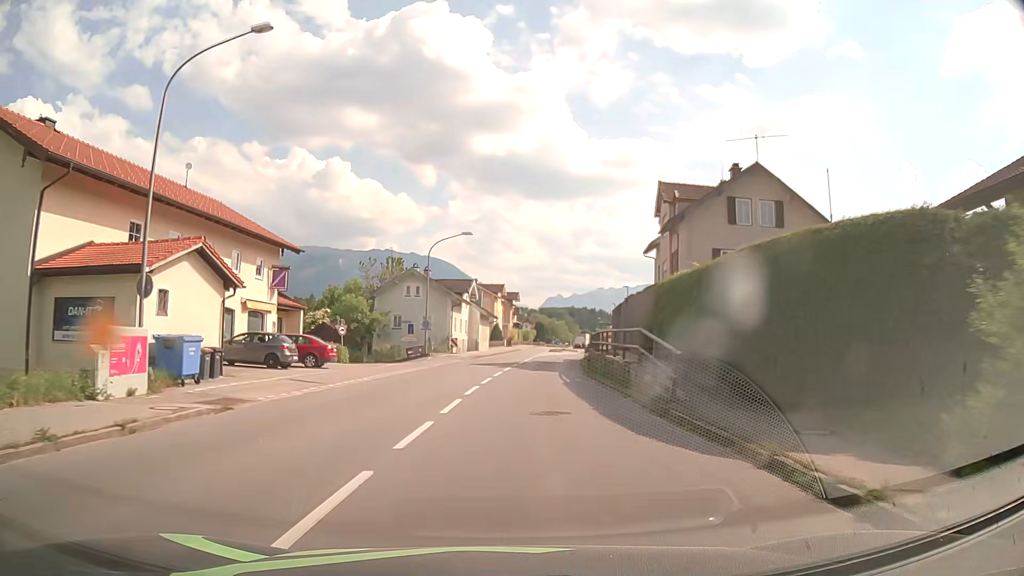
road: primary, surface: asphalt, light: Day
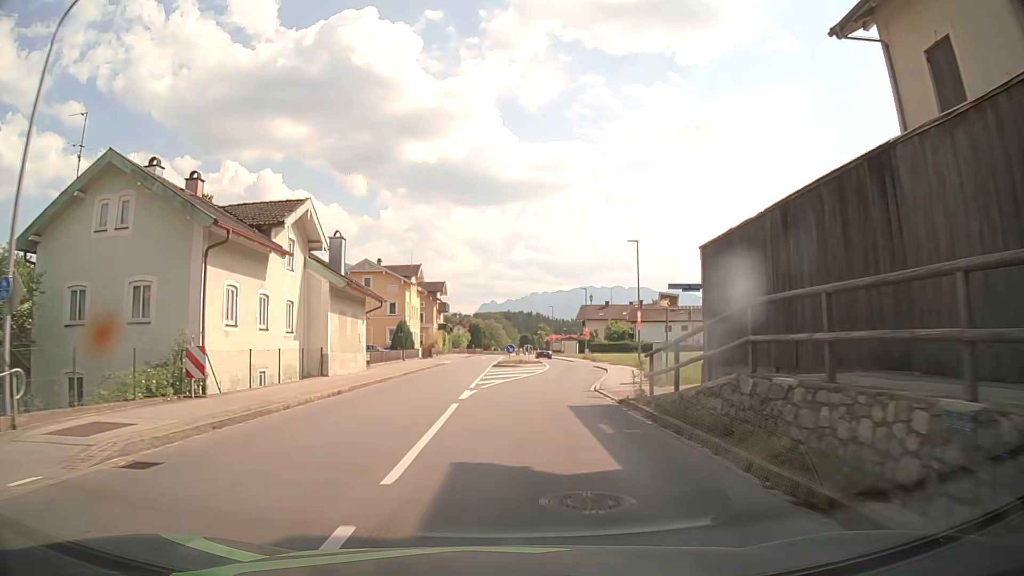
(+1.8, +37.8) m; +5°
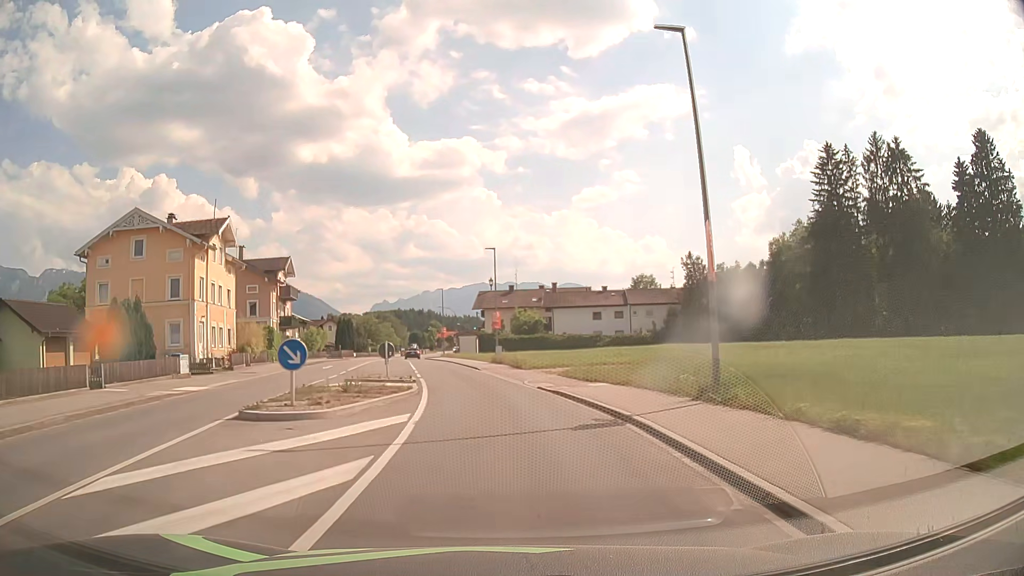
(+2.0, +30.3) m; +9°
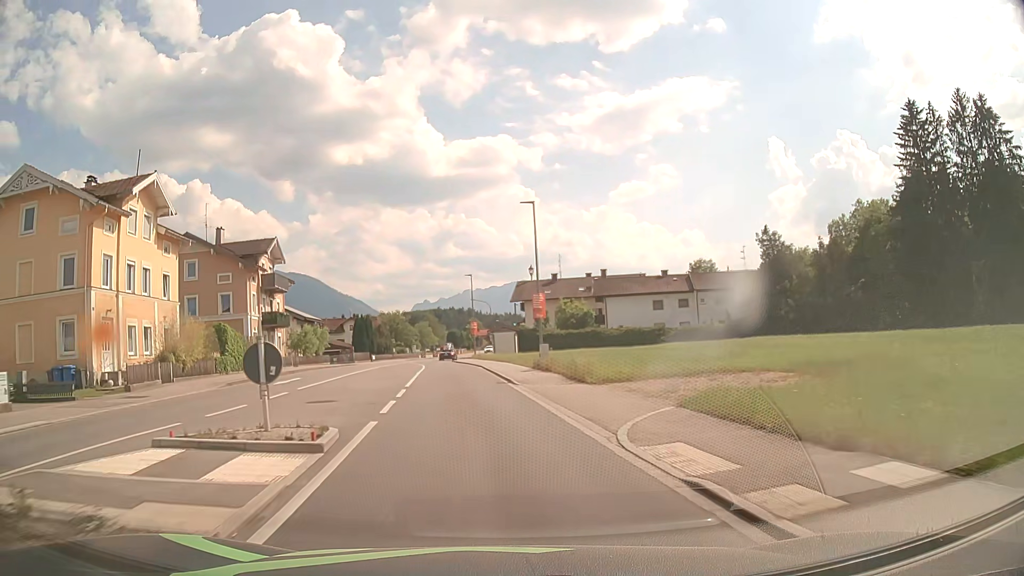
(-0.2, +15.2) m; -3°
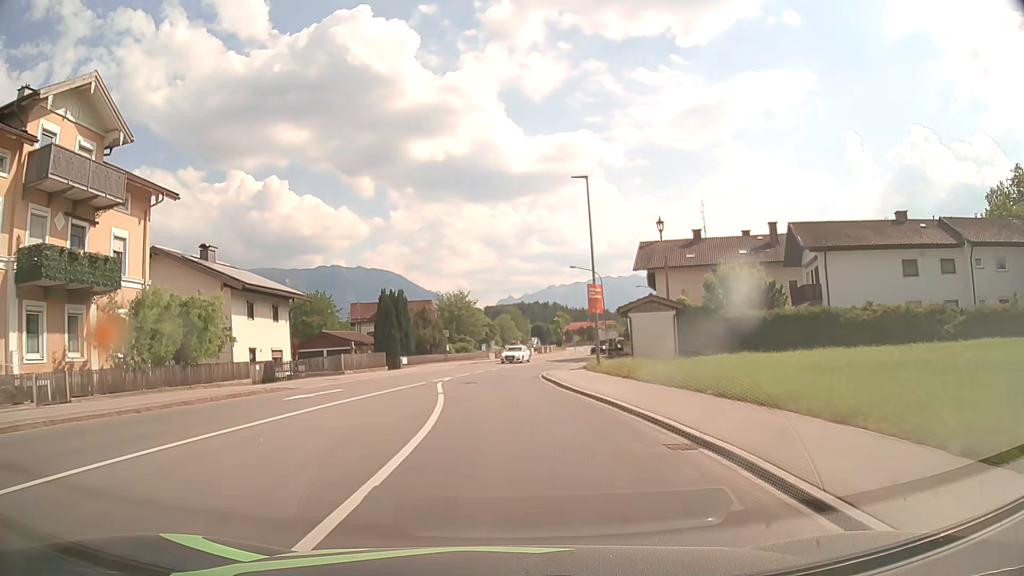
(-3.5, +37.8) m; -8°
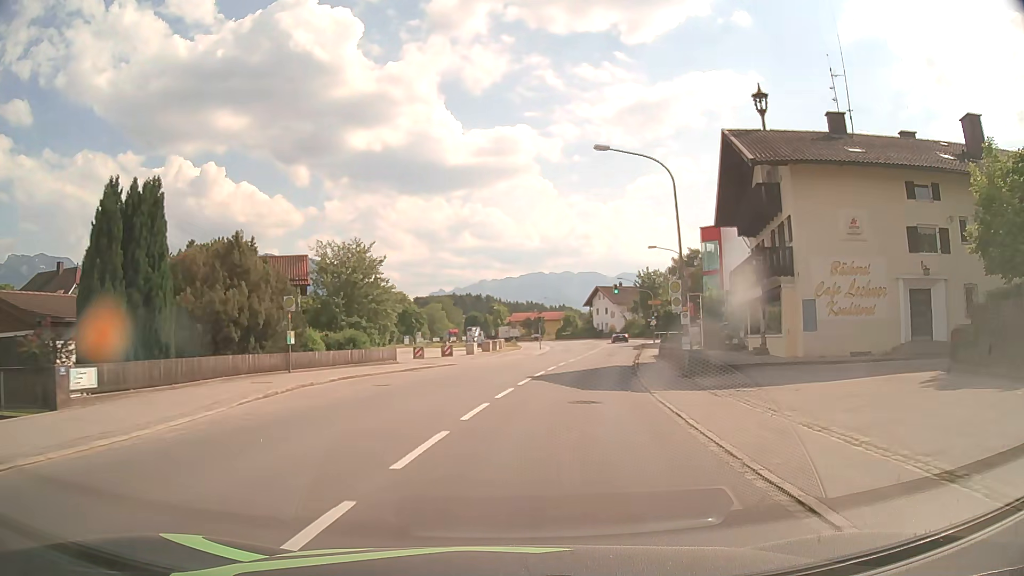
(-0.1, +38.1) m; +6°
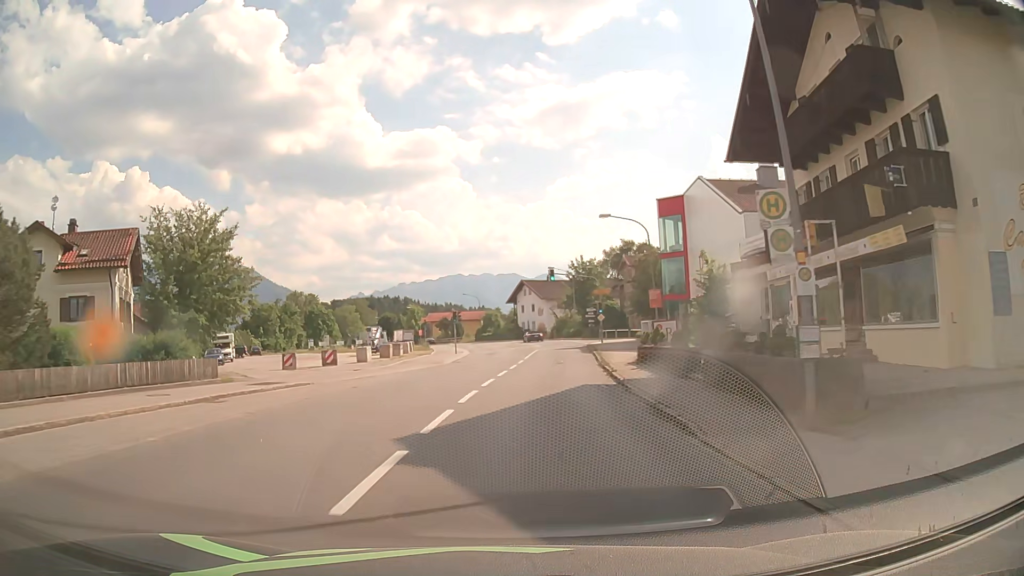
(+0.9, +15.3) m; +7°
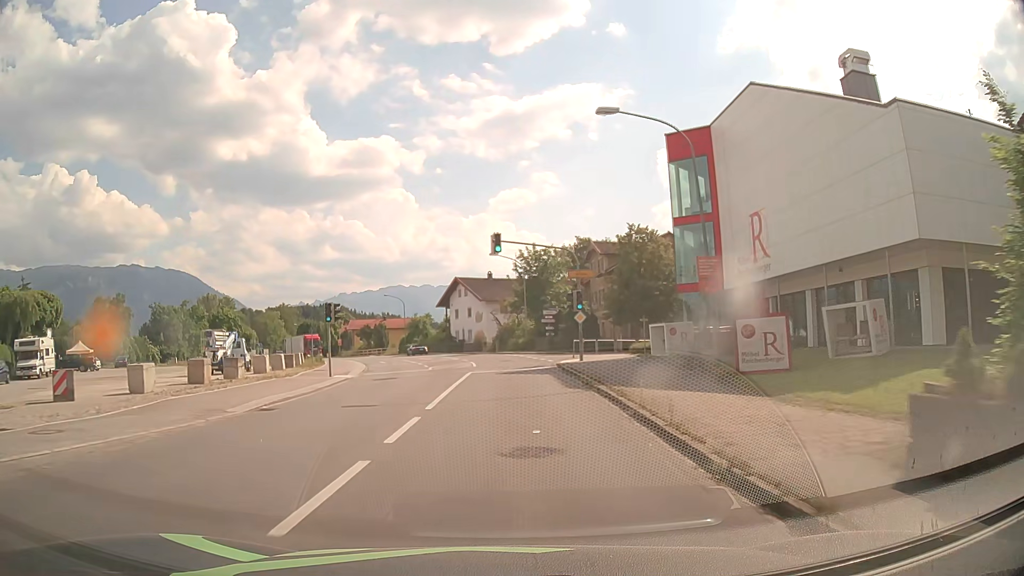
(+1.1, +22.9) m; +5°
(0, +10) (0, +20) (0, +30) (0, +40) (-2, +50) (-4, +60) (-6, +69) (-9, +79) (-13, +88) (-18, +97) m
